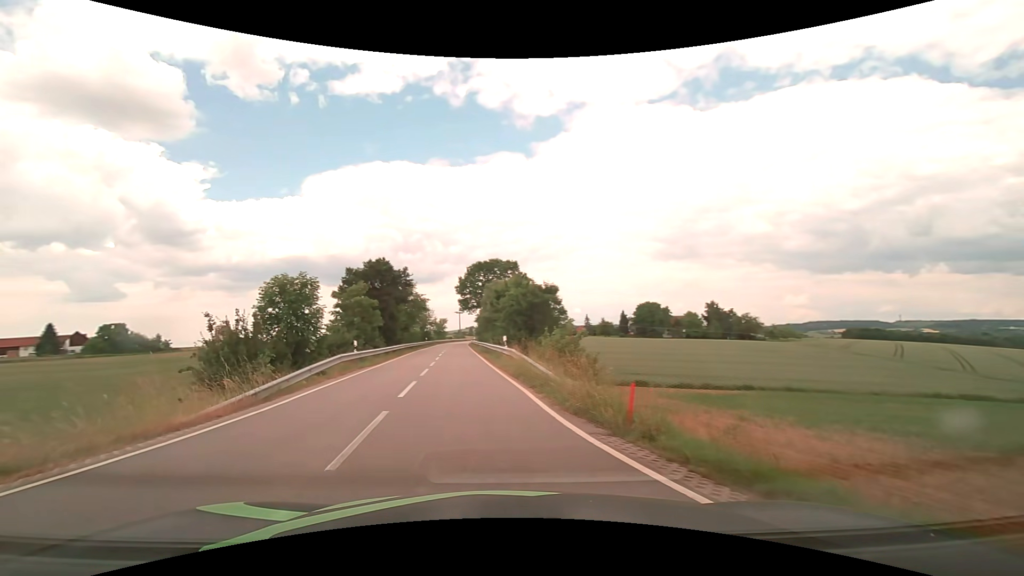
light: Day
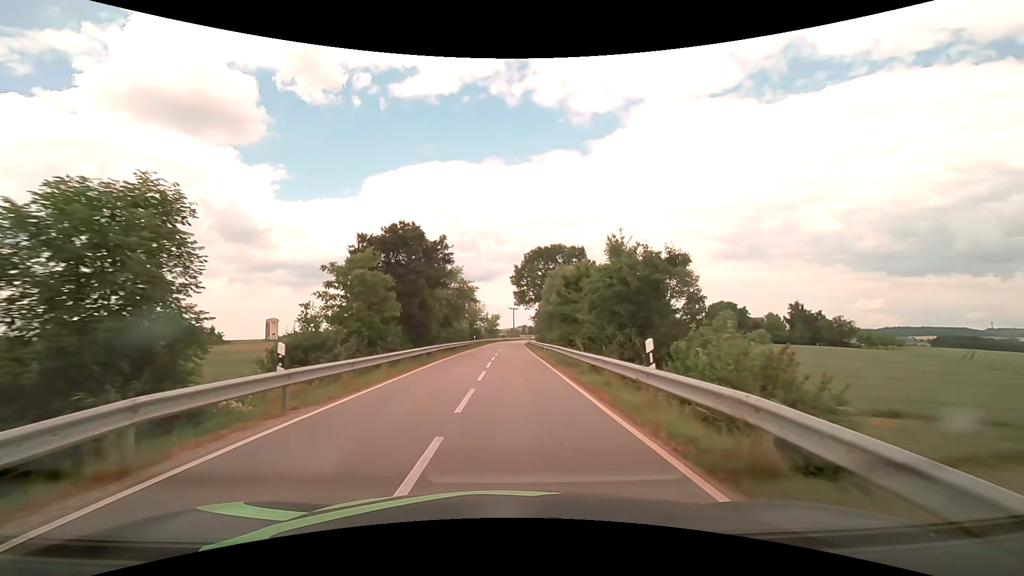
(-1.9, +14.9) m; -7°
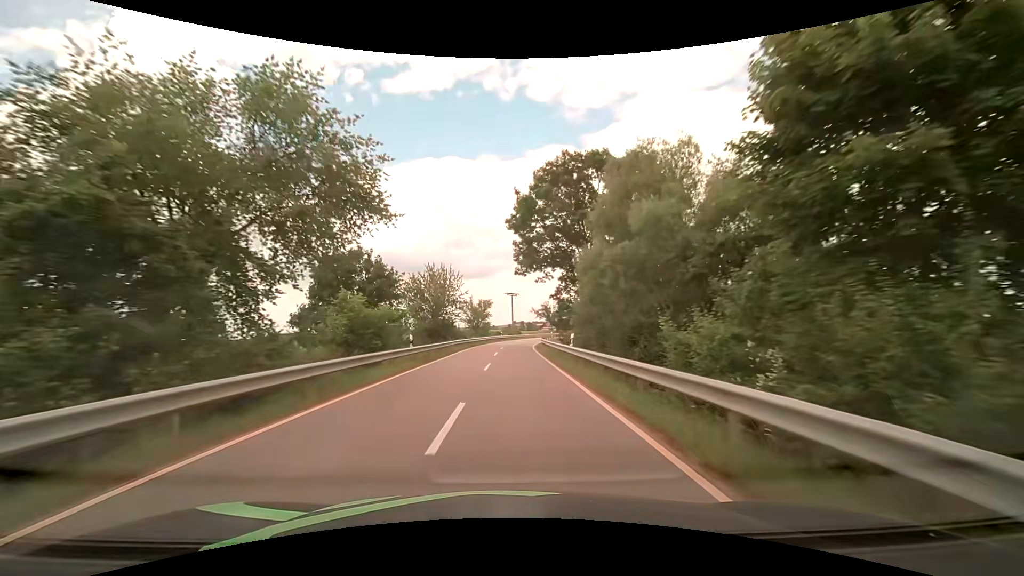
(+0.1, +40.4) m; 0°
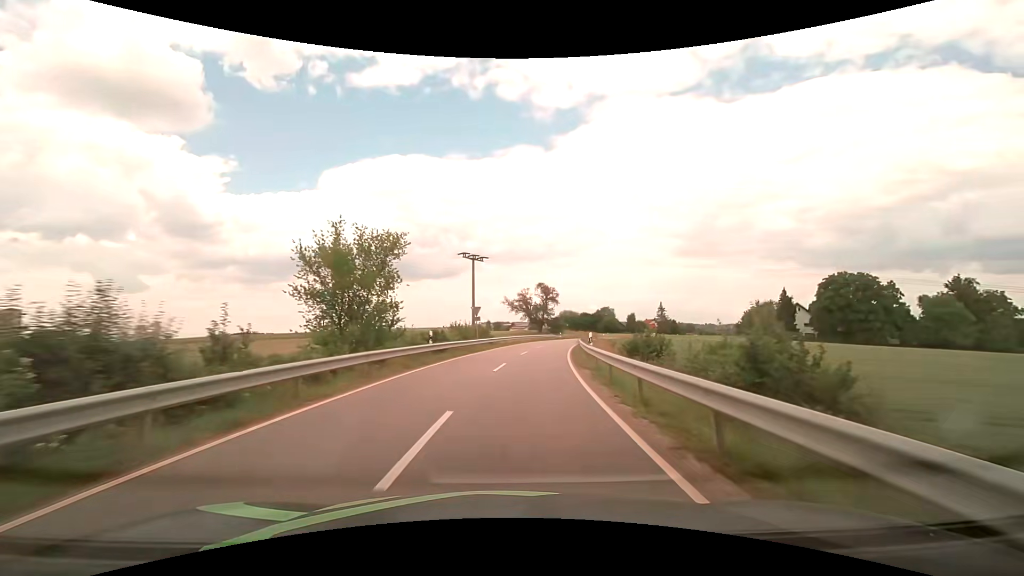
(+1.0, +48.4) m; +4°
